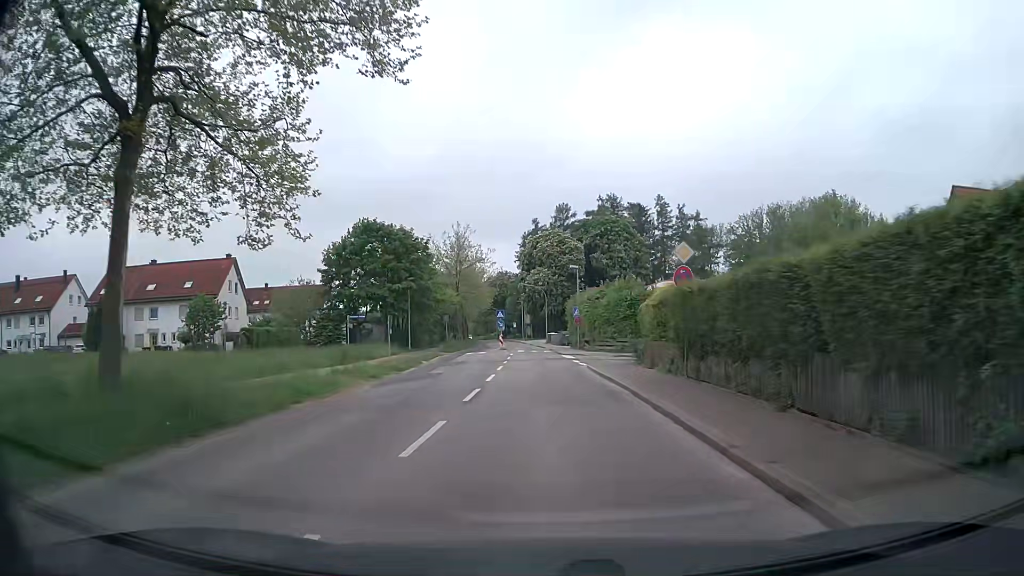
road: secondary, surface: asphalt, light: Day
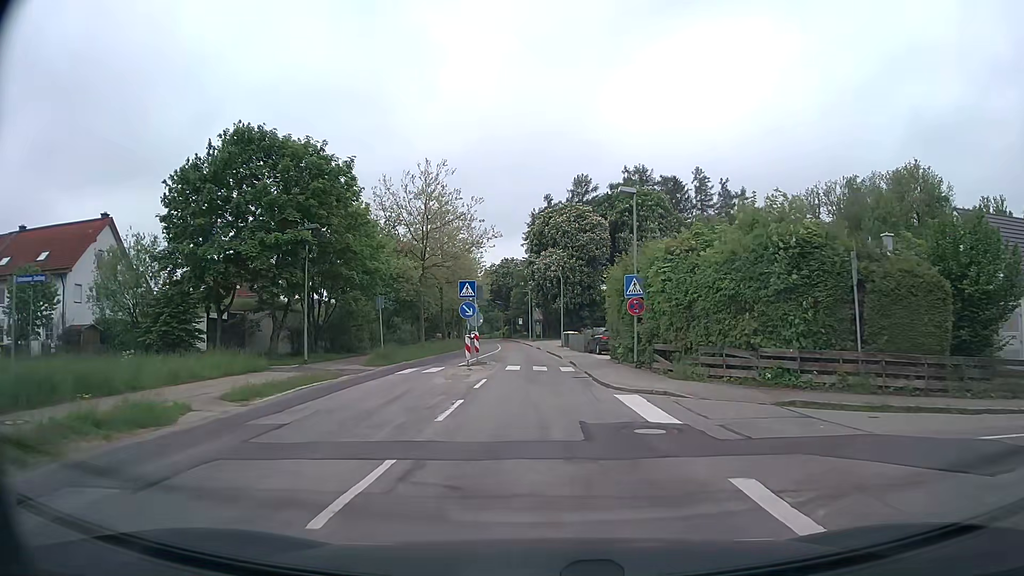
(-0.1, +27.0) m; -1°
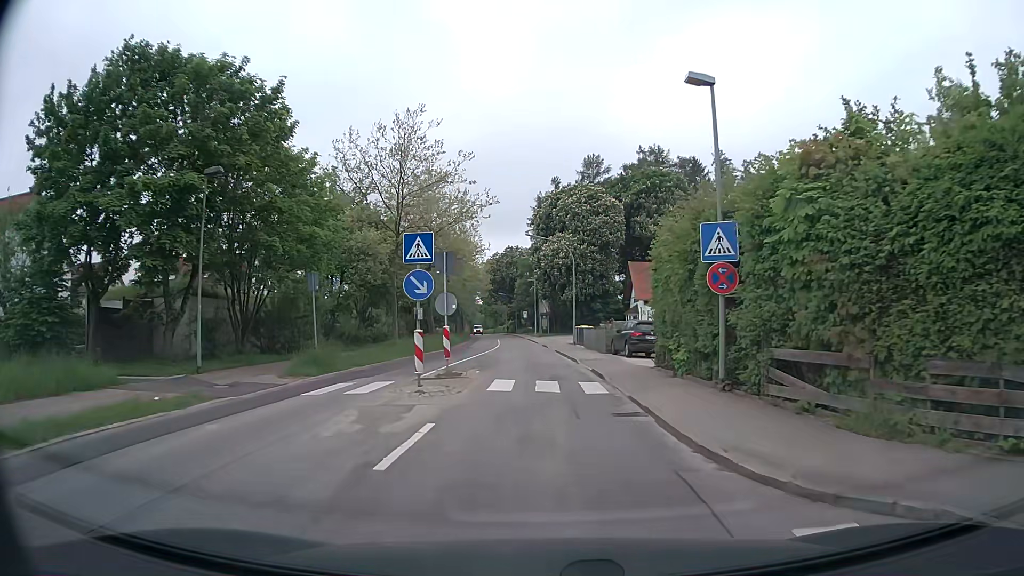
(0.0, +10.4) m; 0°
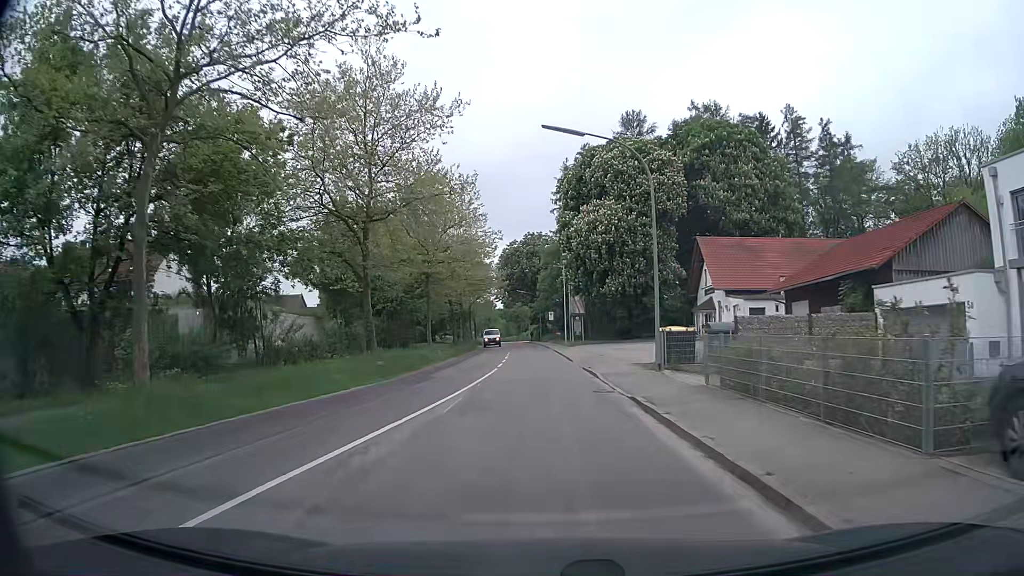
(-0.5, +25.3) m; -3°
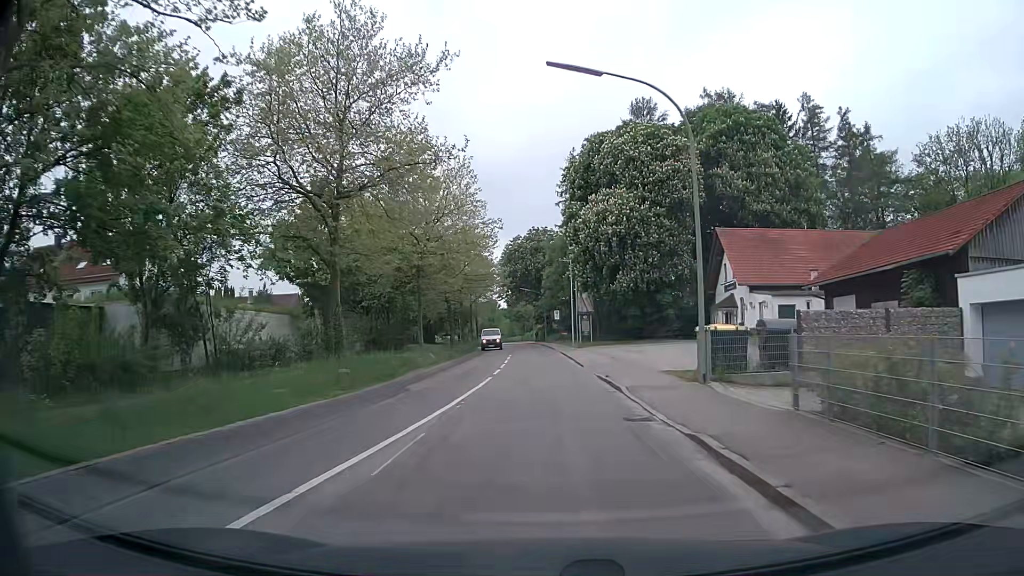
(0.0, +5.0) m; 0°
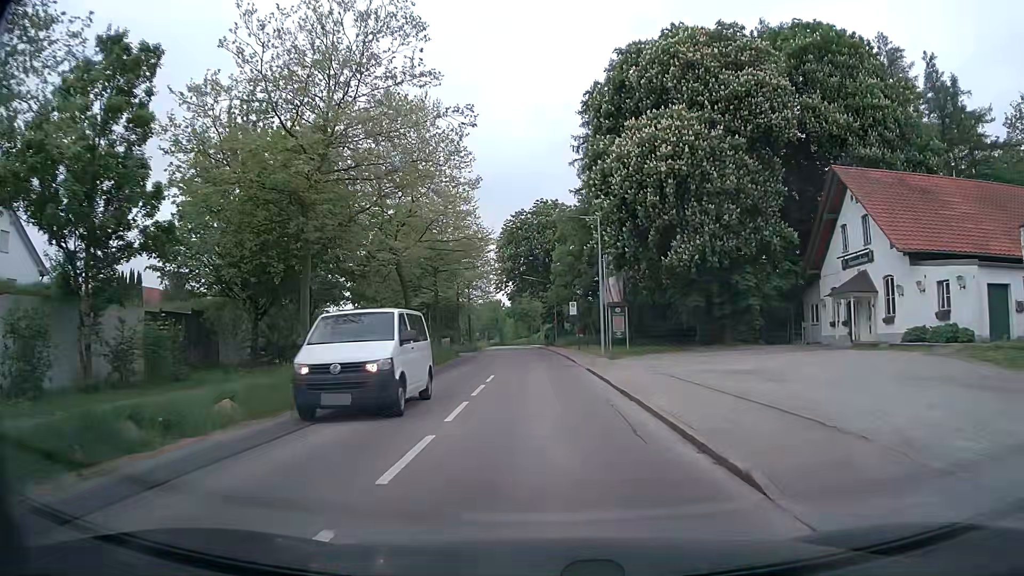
(-0.1, +21.5) m; -1°
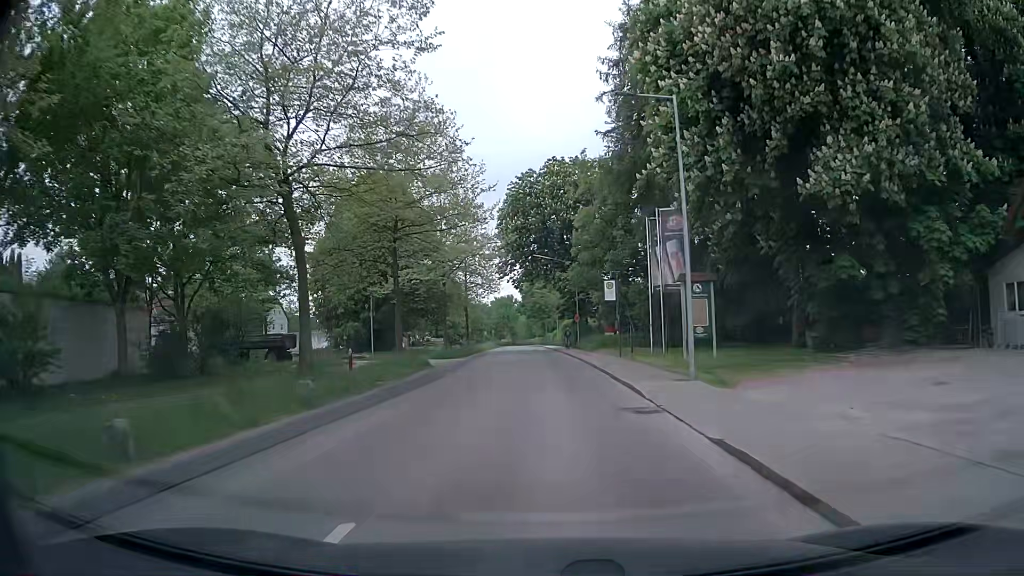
(-0.1, +18.2) m; -1°
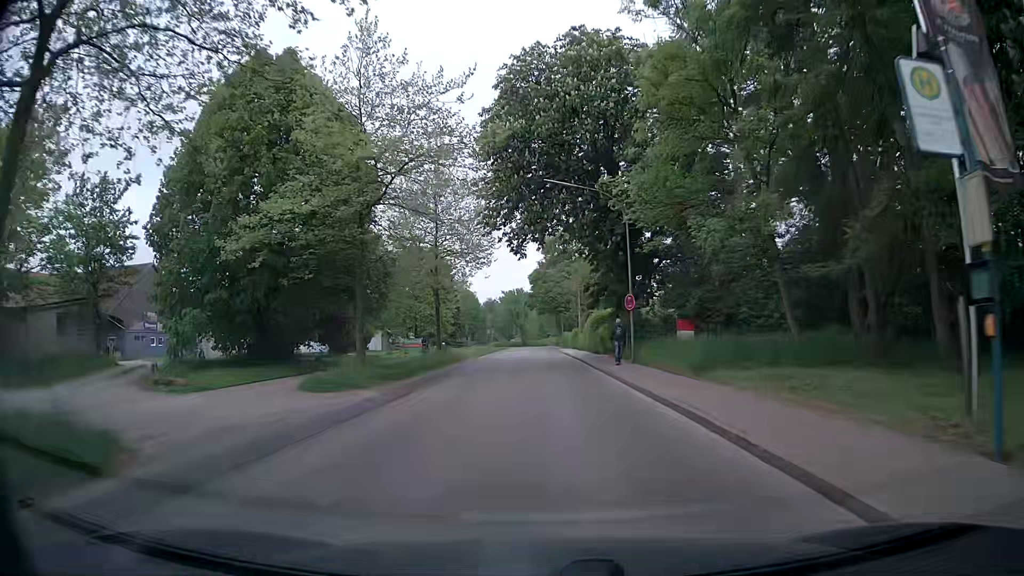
(-0.2, +25.8) m; -2°
(0, +10) (0, +20) (0, +30) (0, +40) (0, +50) (0, +60) (0, +70) (0, +80) (0, +90) (0, +100) m
